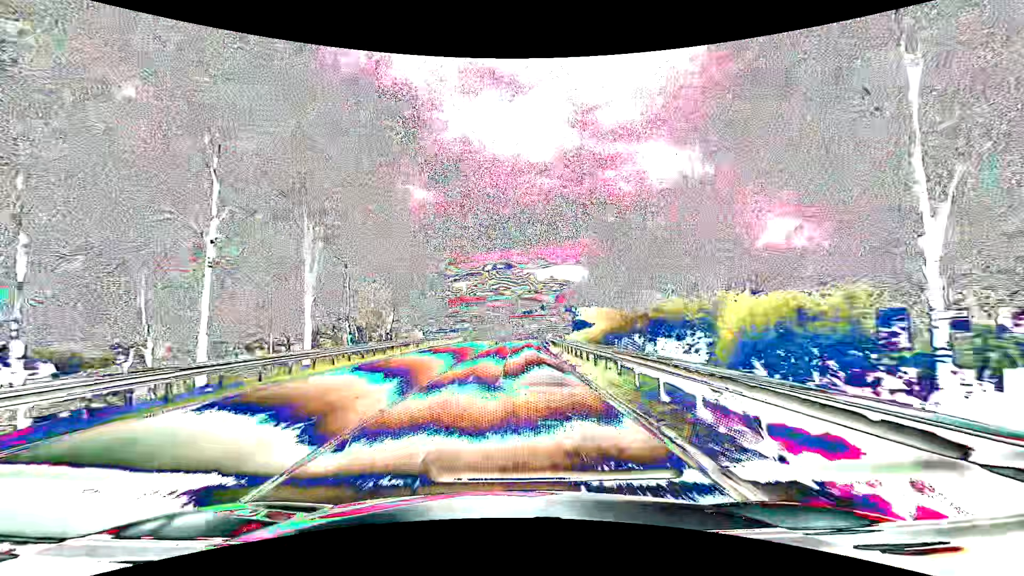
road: primary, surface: asphalt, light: Day
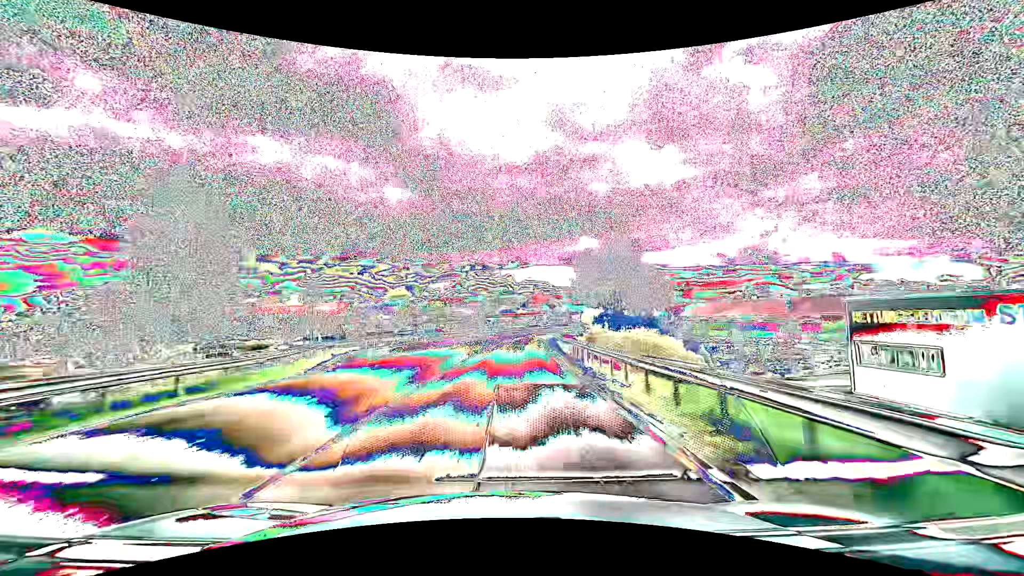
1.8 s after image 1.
(+1.2, +47.3) m; +3°
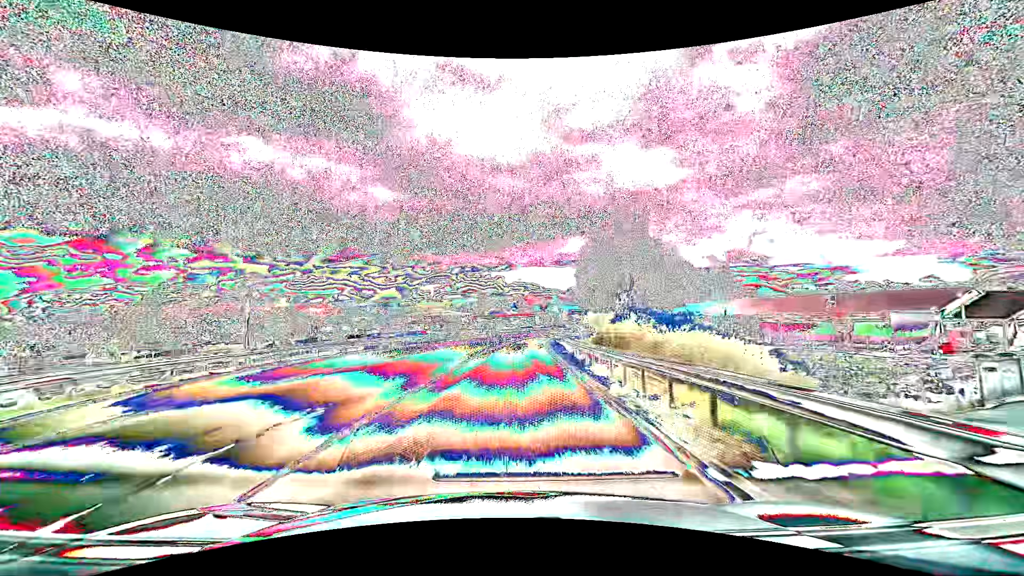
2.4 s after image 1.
(+0.1, +15.8) m; +1°
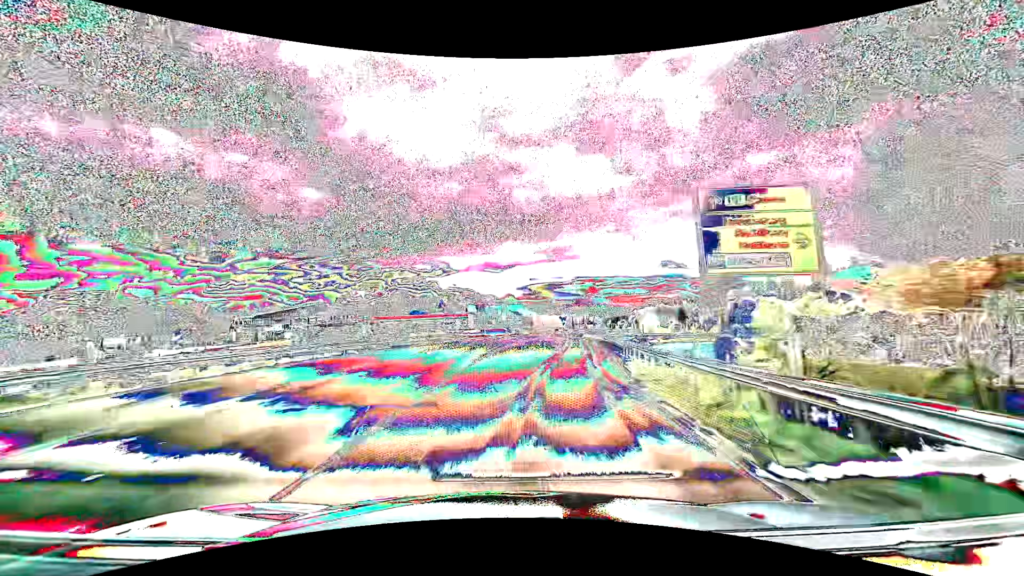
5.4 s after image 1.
(+4.8, +78.7) m; +7°
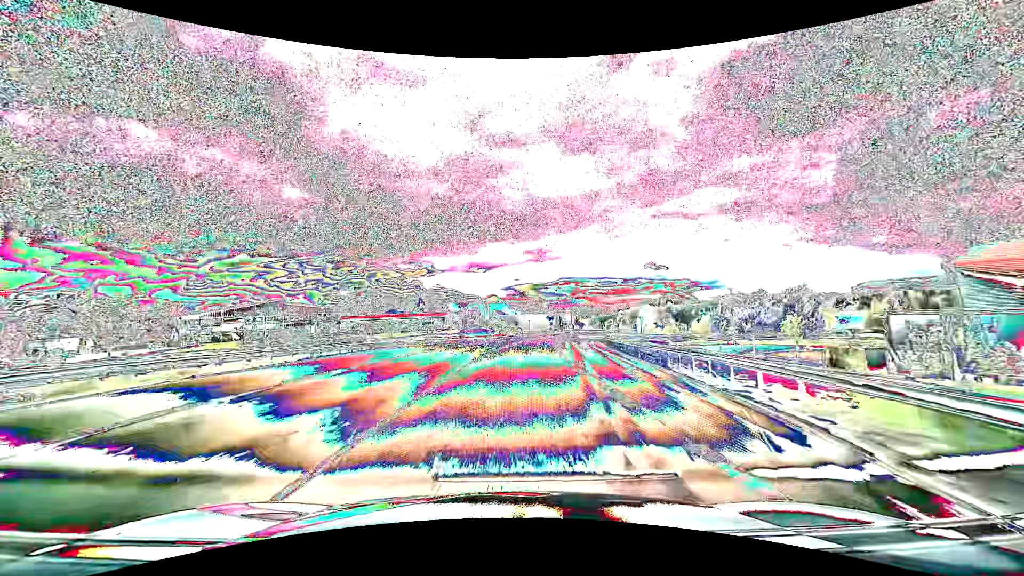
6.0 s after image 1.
(+0.2, +15.8) m; +2°
(0, +10) (0, +20) (+1, +30) (+2, +40) (+3, +50) (+4, +60) (+5, +70) (+7, +80) (+8, +89) (+10, +99) m
